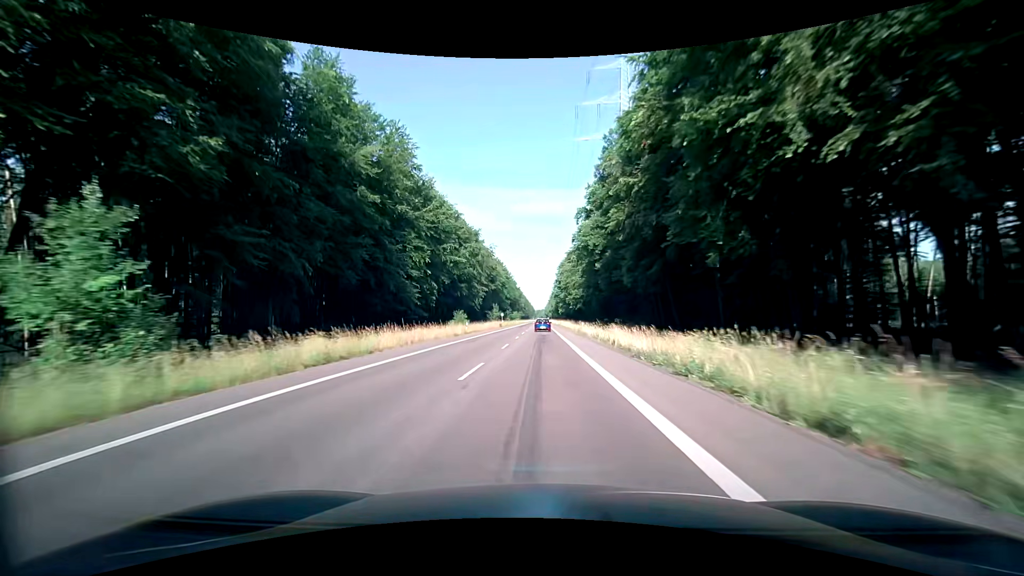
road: secondary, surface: asphalt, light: Day
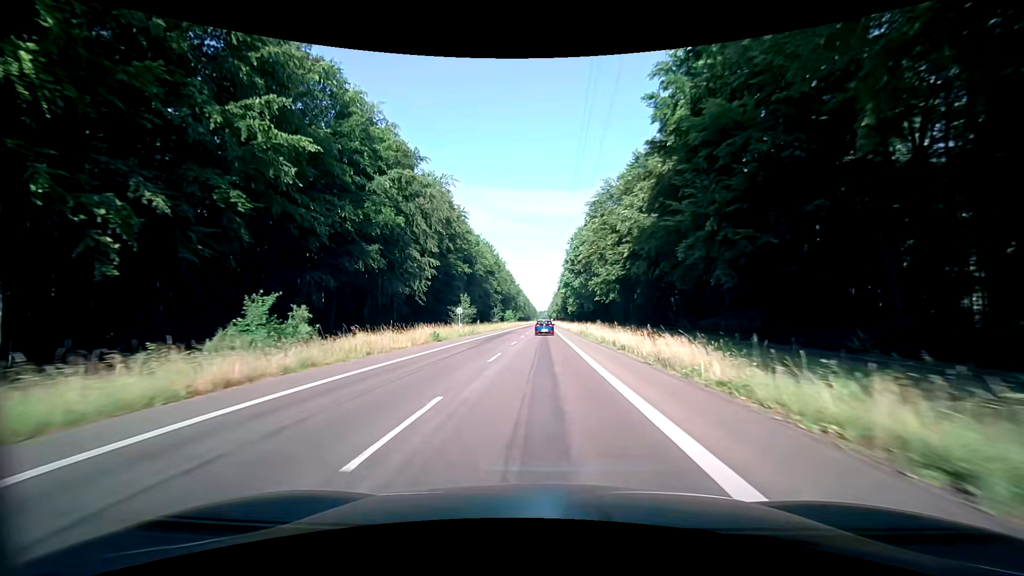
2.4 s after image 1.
(-0.2, +53.4) m; 0°
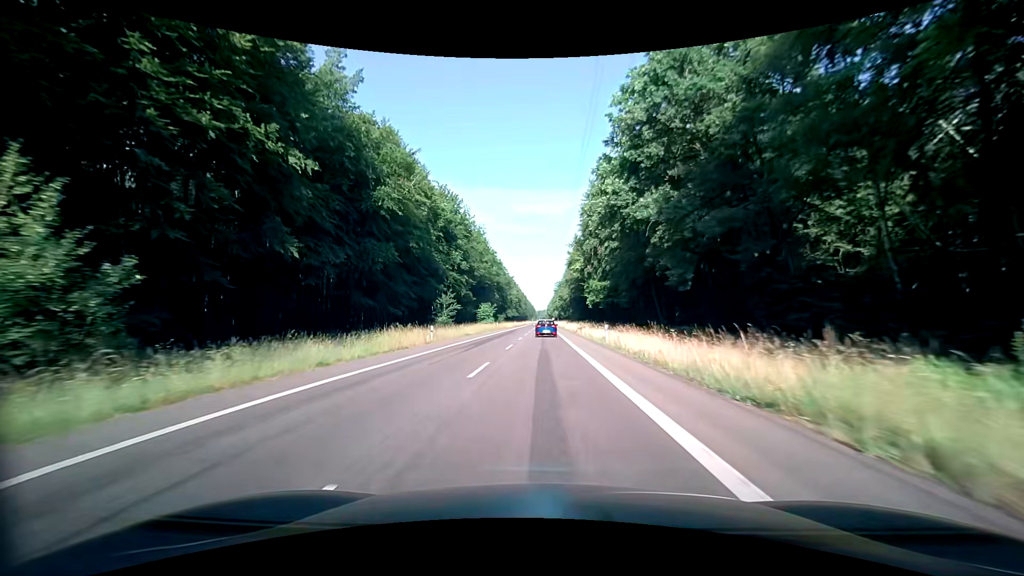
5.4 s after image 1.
(0.0, +63.4) m; 0°
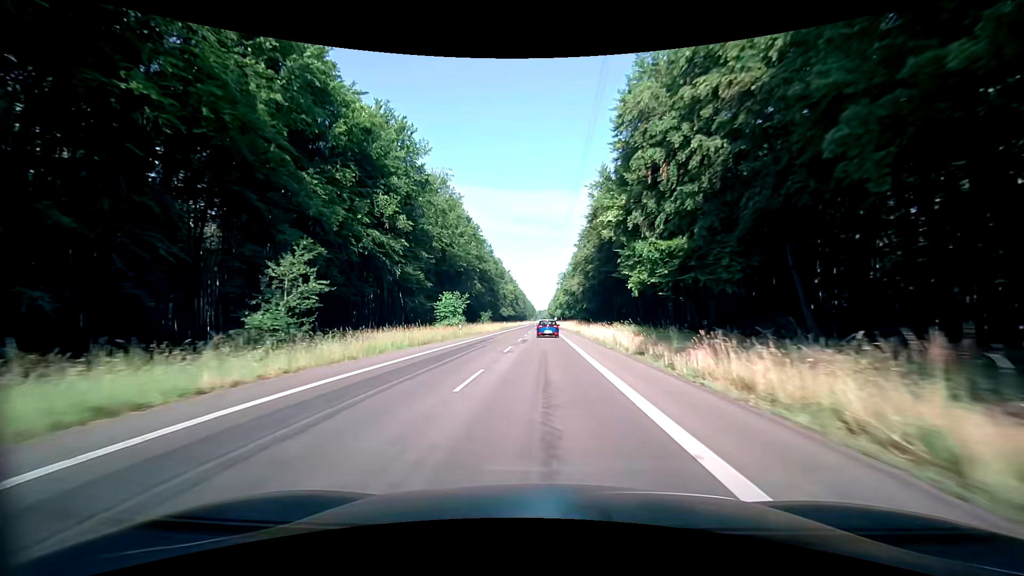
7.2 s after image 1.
(0.0, +37.7) m; 0°
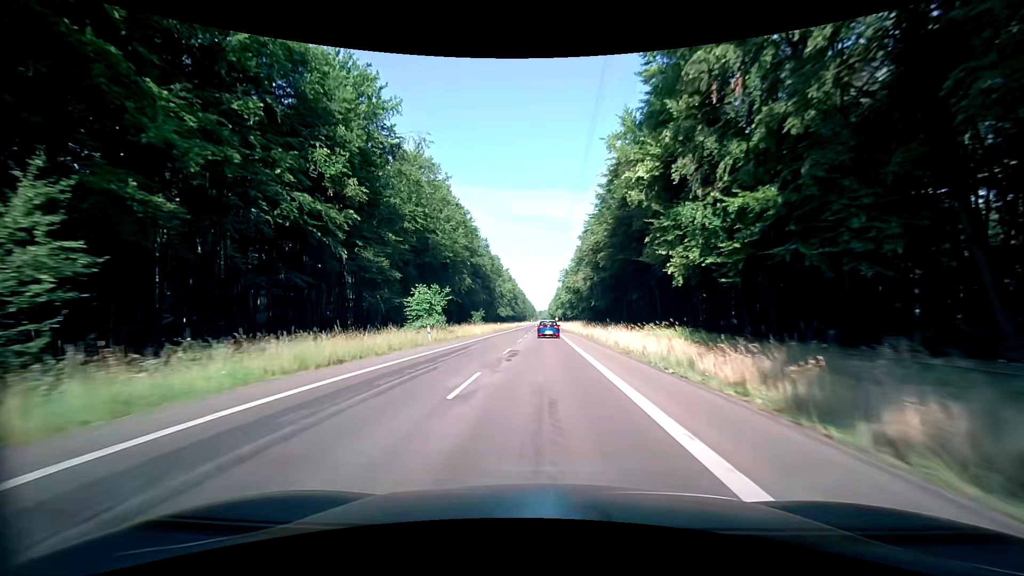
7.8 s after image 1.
(0.0, +12.7) m; 0°
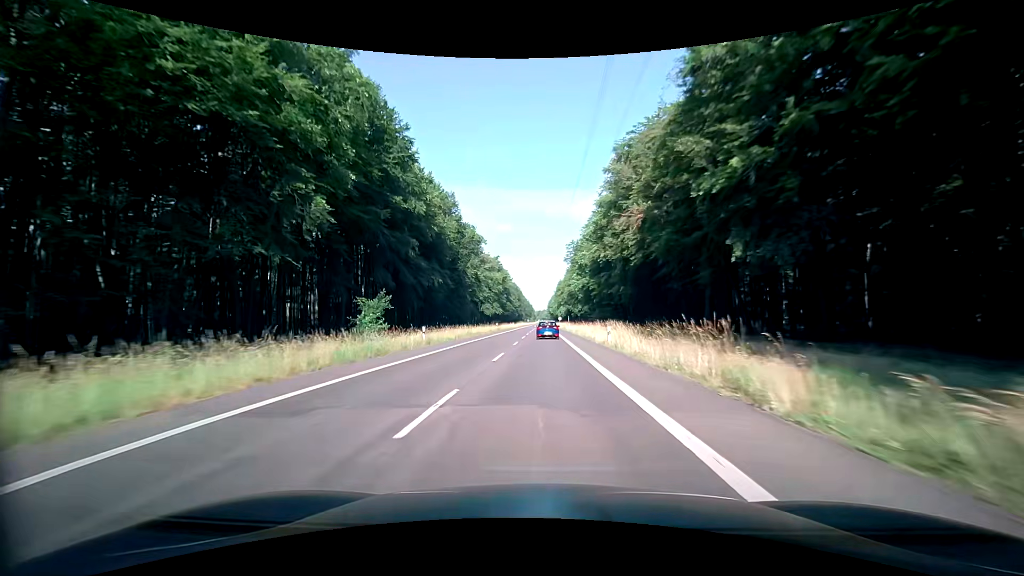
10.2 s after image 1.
(0.0, +51.7) m; 0°
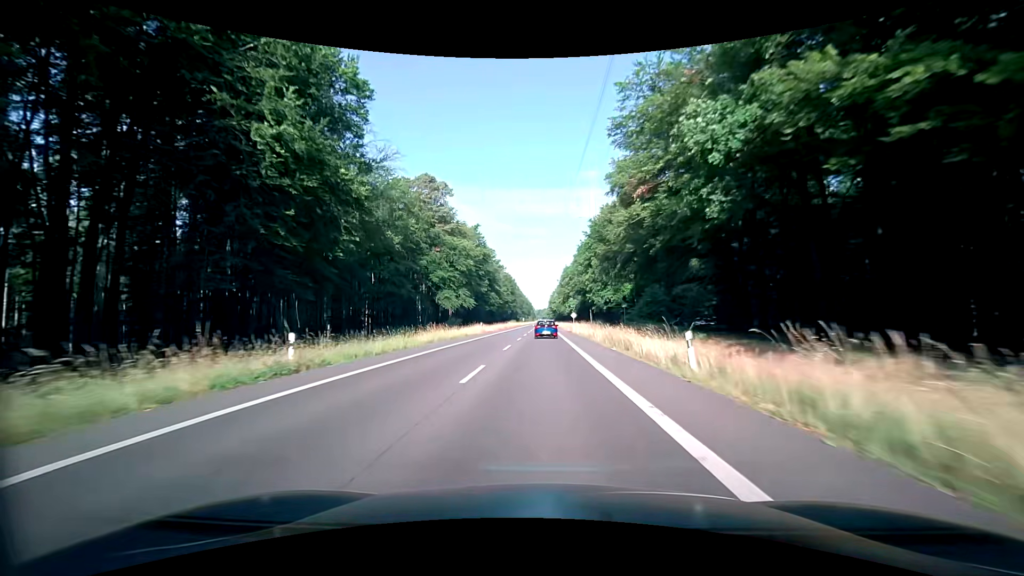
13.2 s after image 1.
(+0.1, +66.7) m; 0°
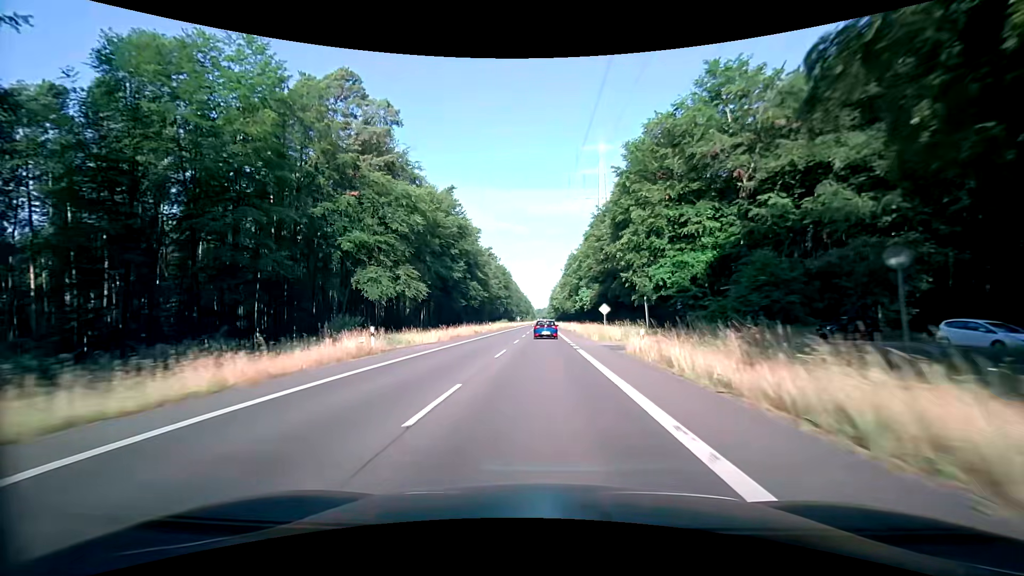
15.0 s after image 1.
(+0.1, +40.5) m; 0°
(0, +10) (0, +20) (0, +30) (0, +40) (0, +50) (0, +60) (0, +70) (0, +80) (0, +90) (0, +100) m
